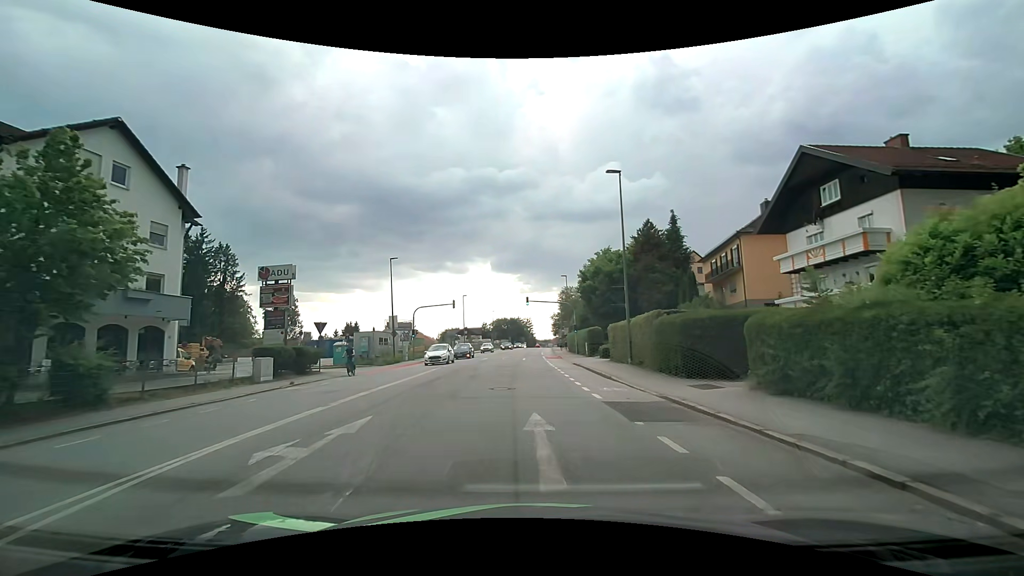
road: tertiary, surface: asphalt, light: Day
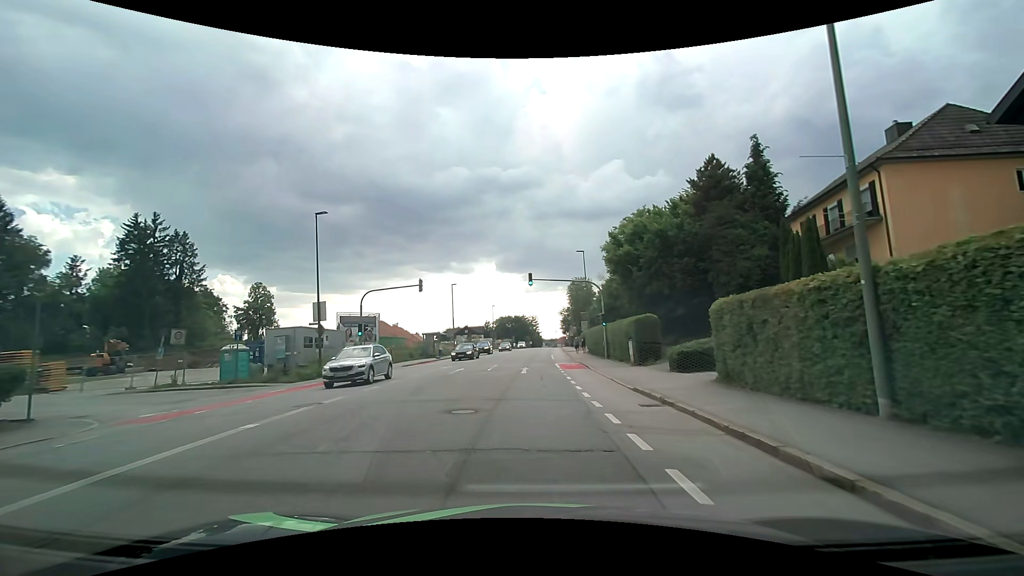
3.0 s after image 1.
(-0.1, +18.0) m; -1°
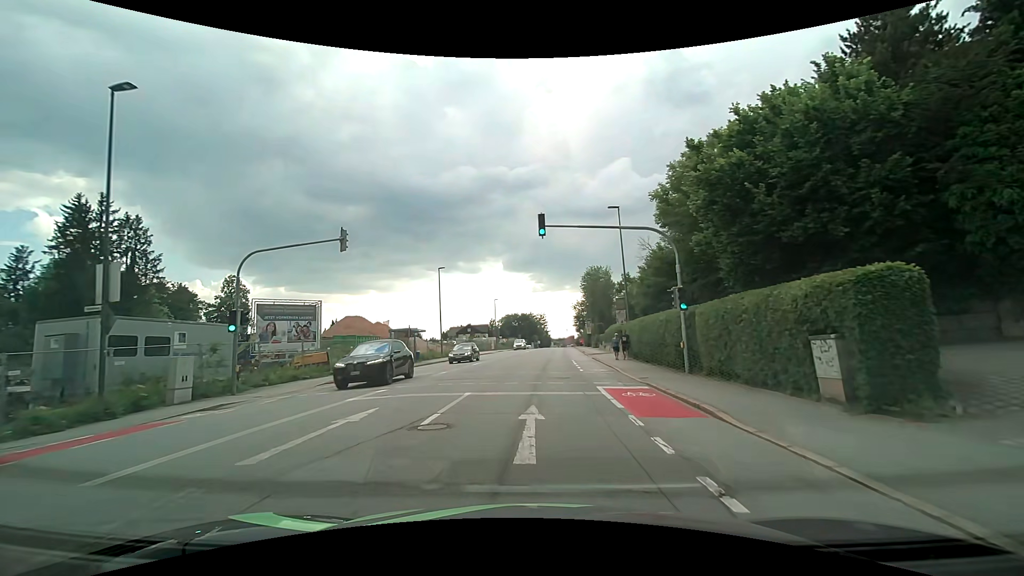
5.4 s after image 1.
(-0.2, +16.3) m; -1°
(0, +10) (0, +20) (0, +30) (+1, +40) (+2, +50) (+3, +60) (+4, +70) (+4, +80) (+5, +90) (+6, +100) m
